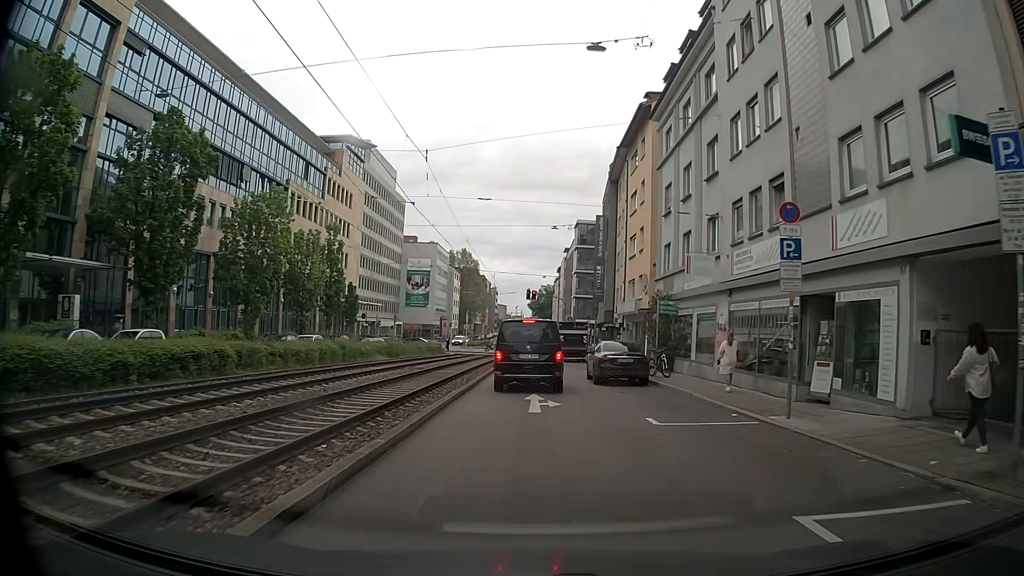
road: tertiary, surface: asphalt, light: Day
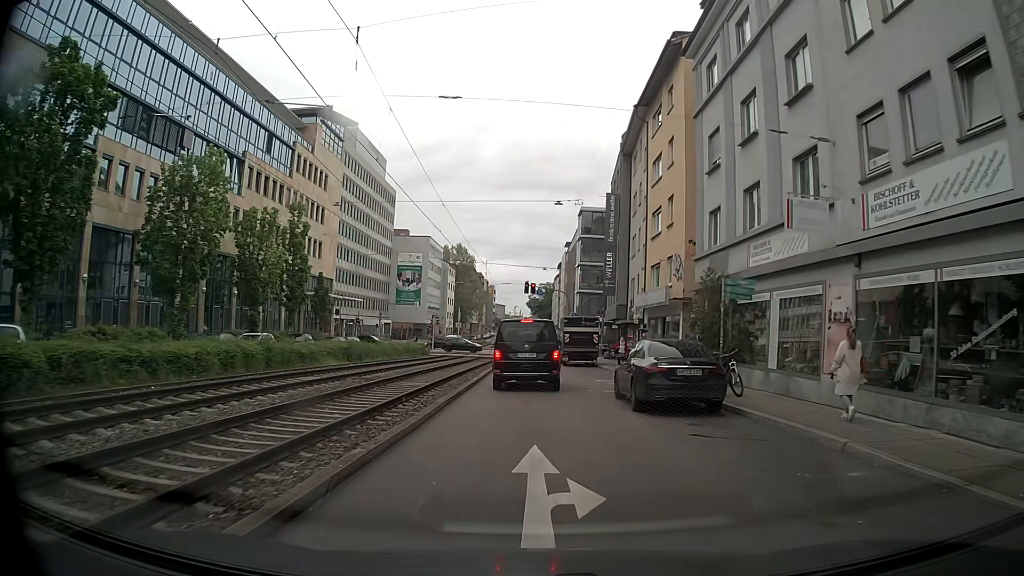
(-0.4, +9.0) m; -2°
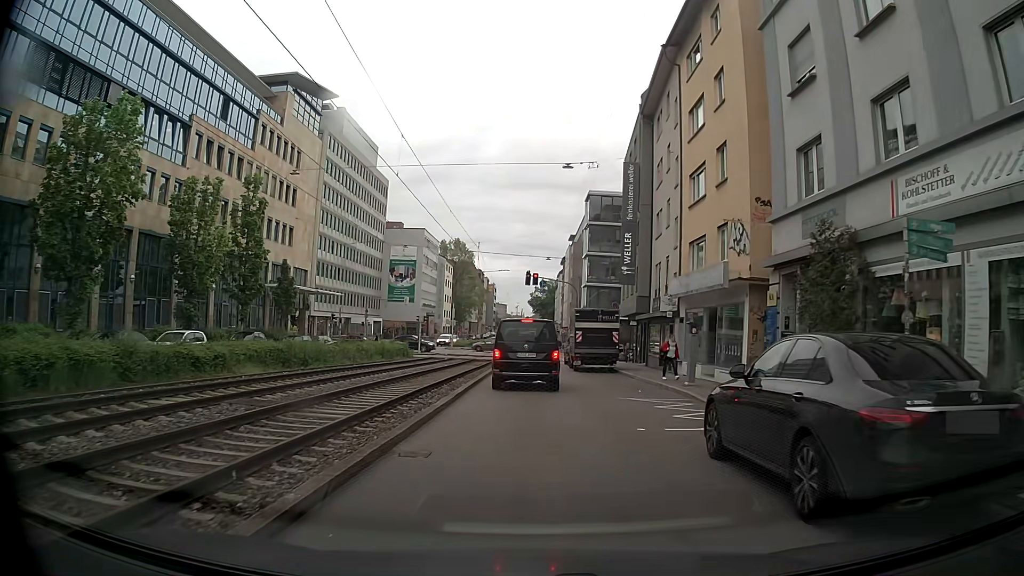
(-0.1, +8.8) m; -1°
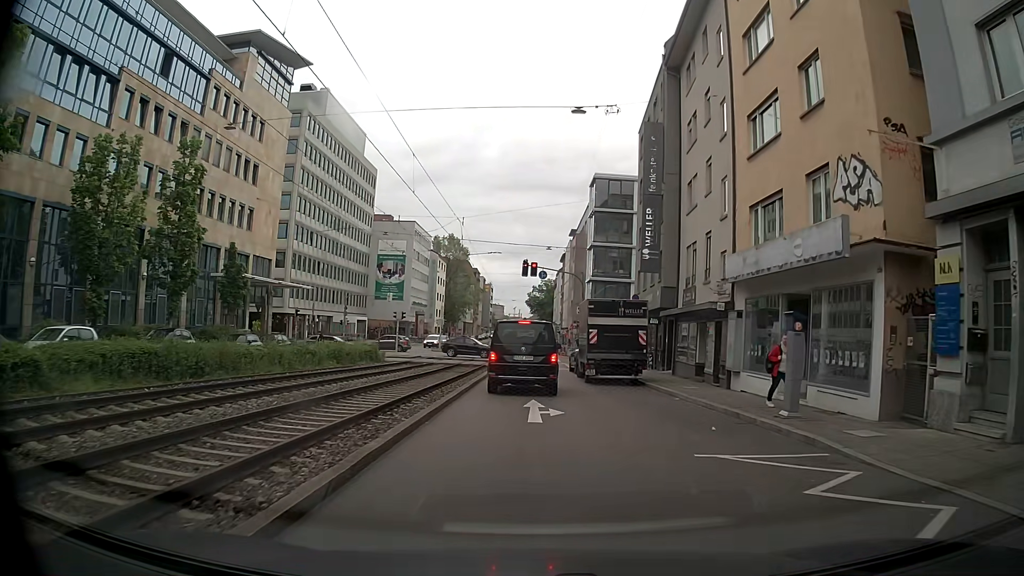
(+0.1, +8.4) m; +1°
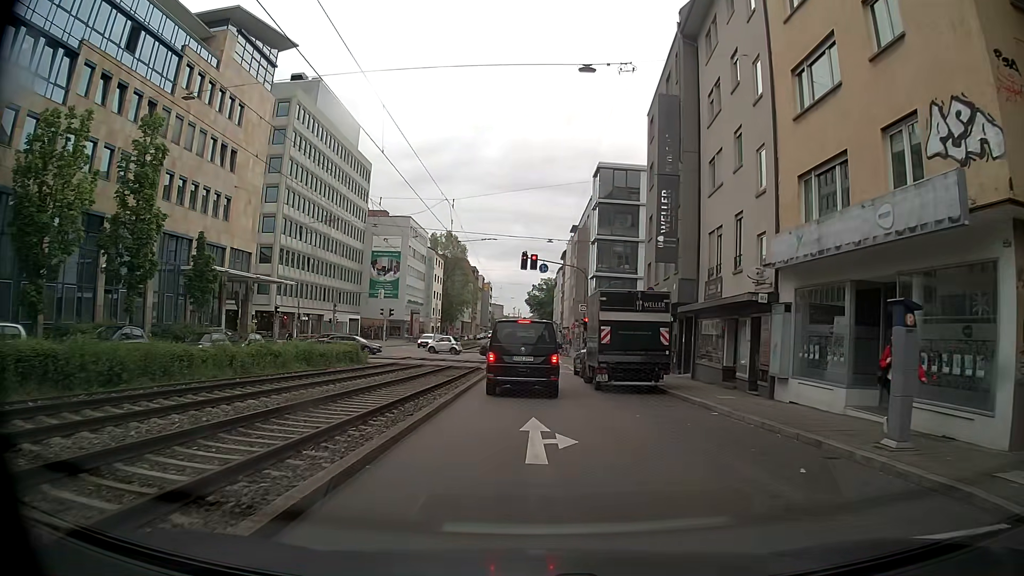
(0.0, +4.0) m; 0°
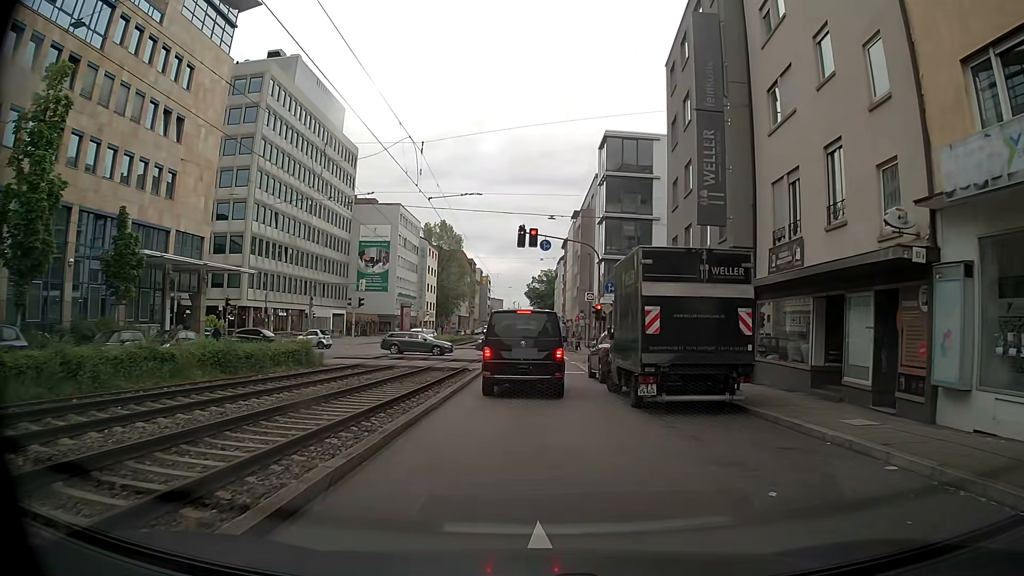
(+0.1, +7.6) m; 0°
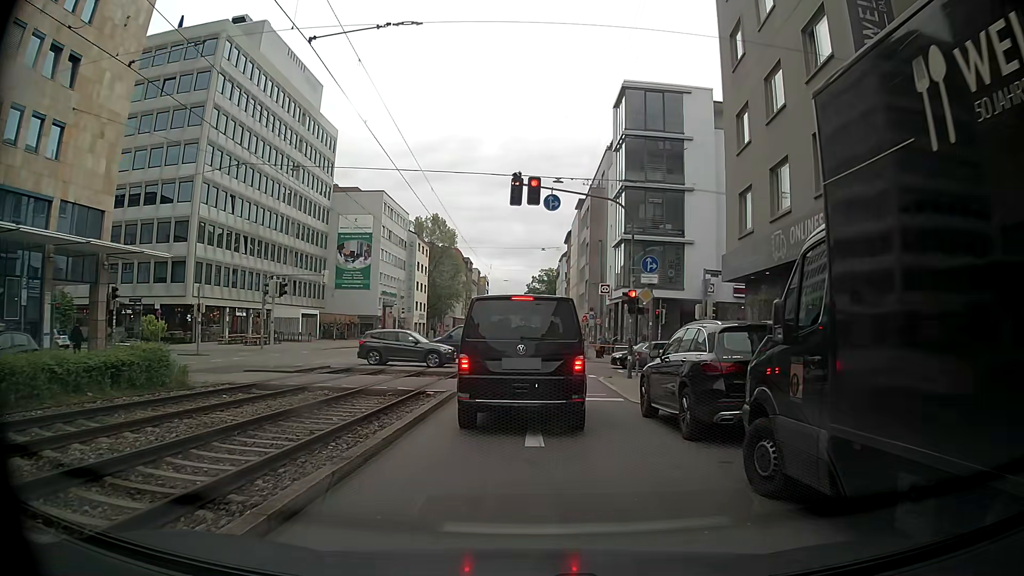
(+0.1, +11.2) m; +1°
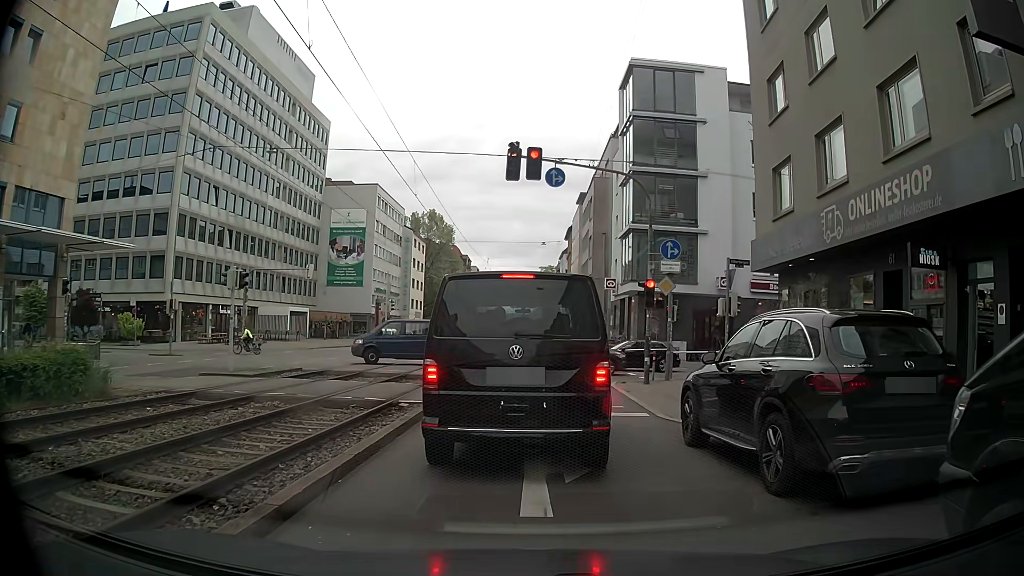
(0.0, +3.3) m; 0°
